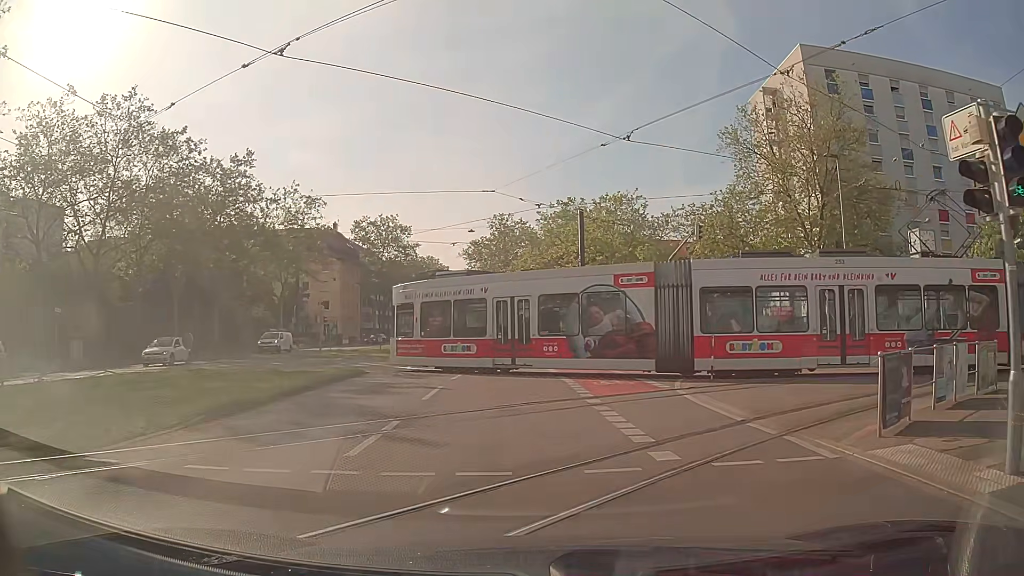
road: secondary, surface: asphalt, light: Day
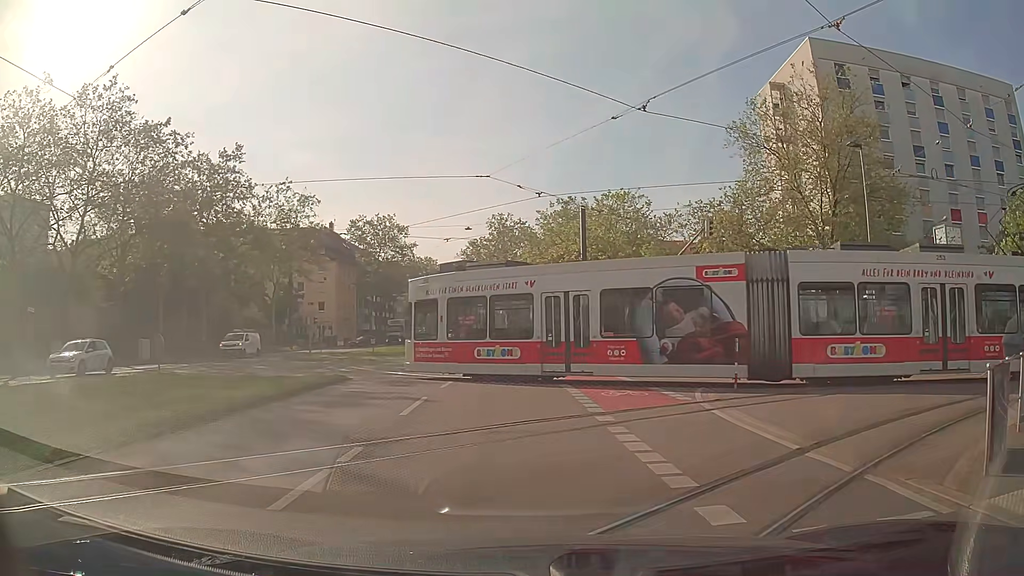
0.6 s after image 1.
(-0.1, +2.2) m; -1°
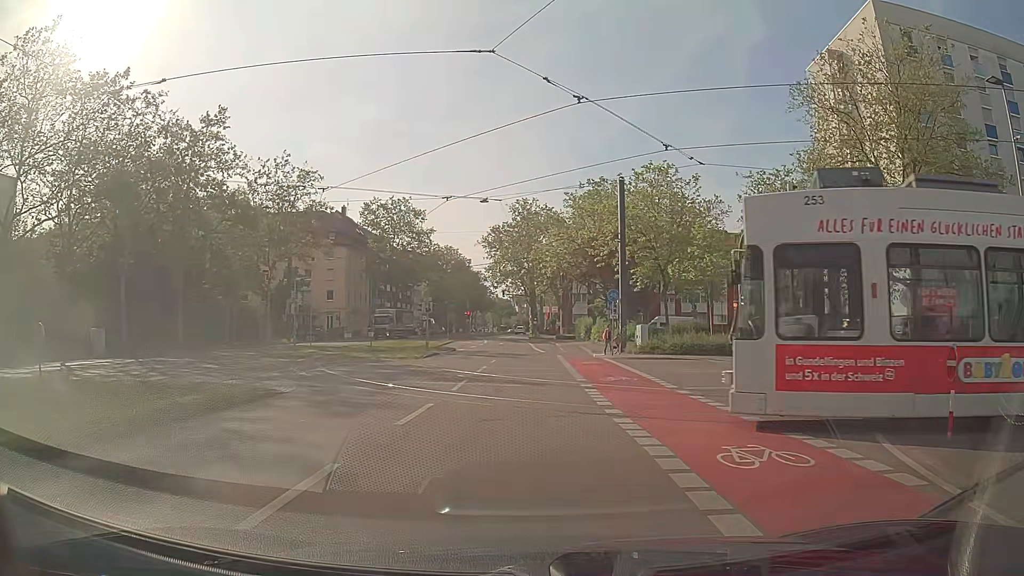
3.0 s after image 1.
(-0.2, +7.9) m; -3°
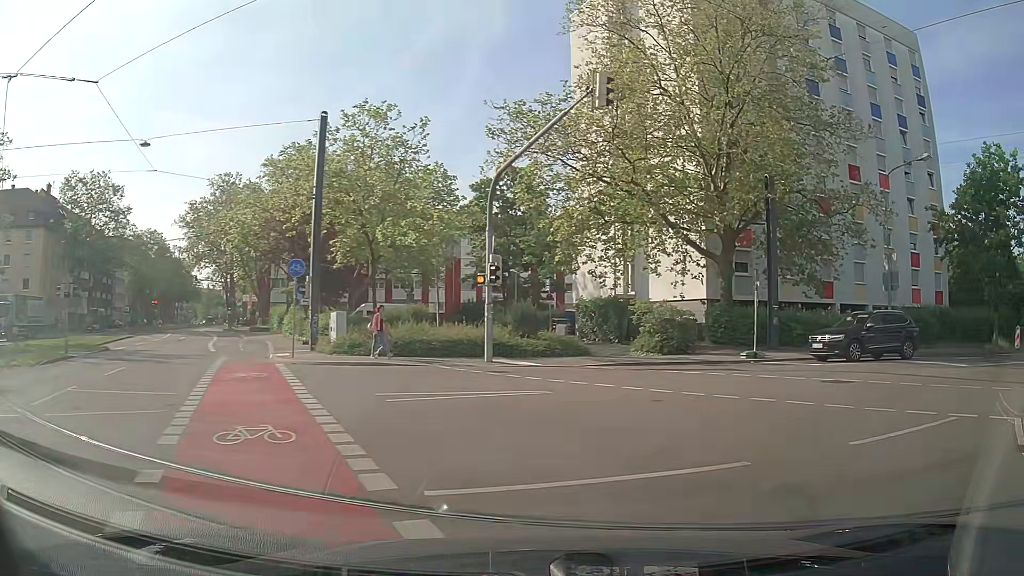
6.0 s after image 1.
(+1.7, +10.9) m; +26°
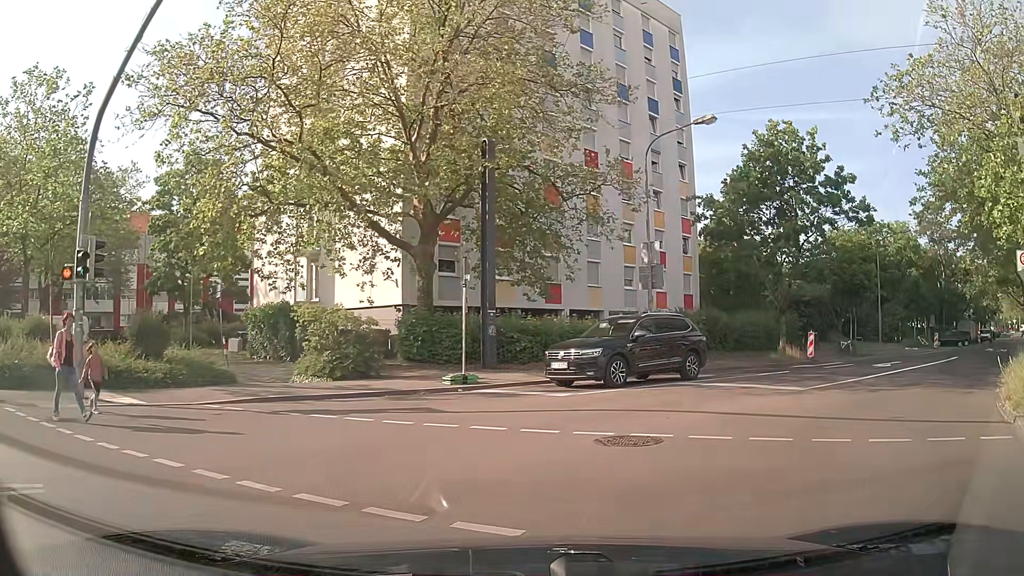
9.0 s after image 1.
(+1.4, +6.5) m; +22°
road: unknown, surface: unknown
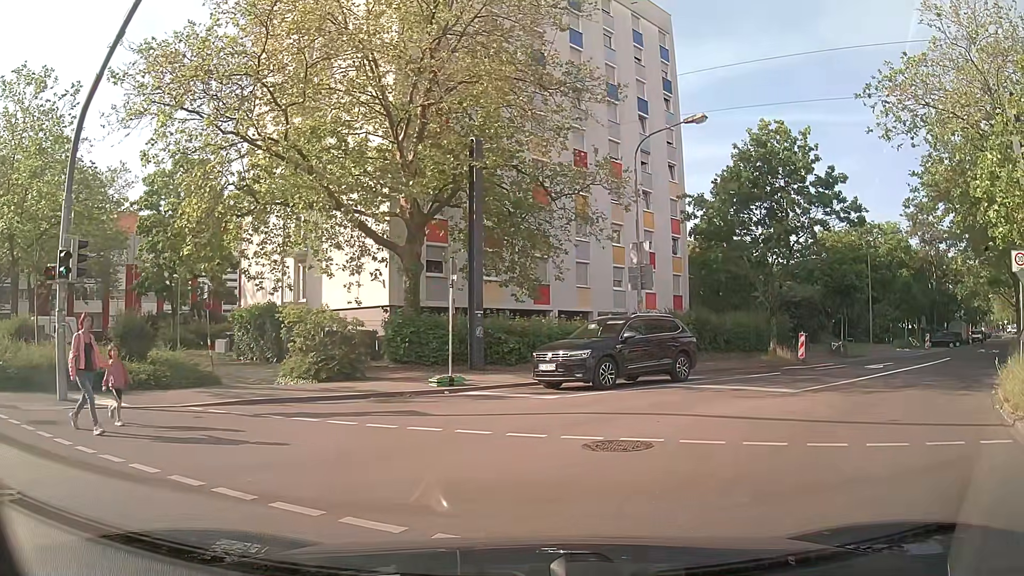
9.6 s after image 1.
(0.0, +0.2) m; 0°
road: tertiary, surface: asphalt
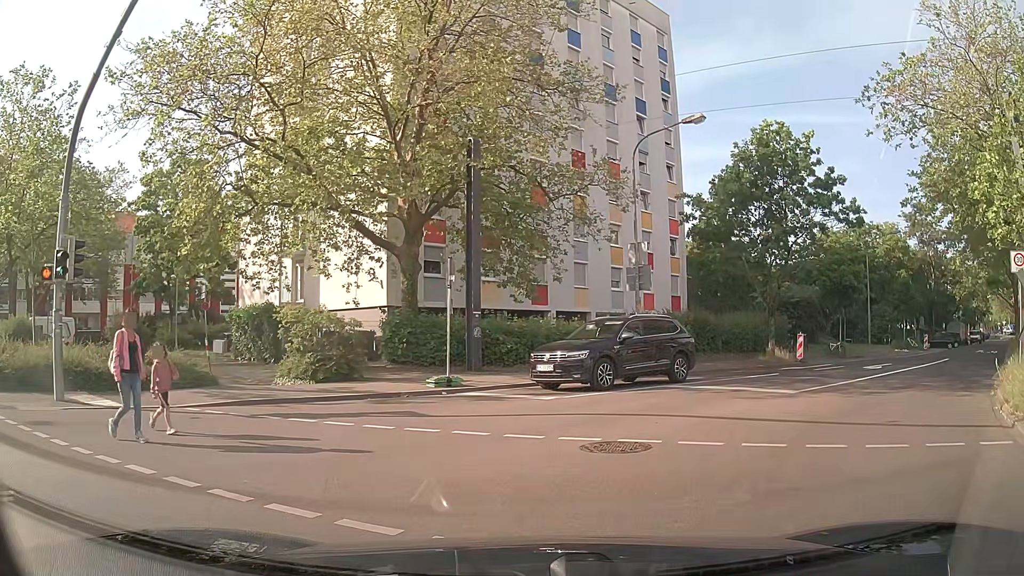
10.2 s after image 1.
(0.0, +0.1) m; 0°
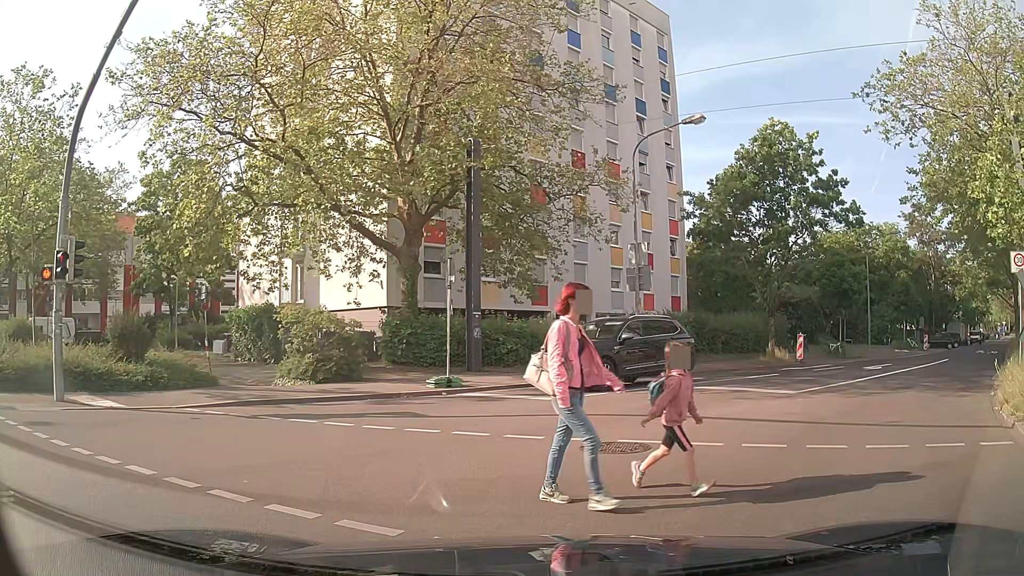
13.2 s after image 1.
(0.0, +0.1) m; 0°
(+4, +9) (+11, +16) (+18, +23) (+26, +30) (+33, +37) (+40, +44) (+47, +51) (+54, +57) (+61, +65) (+69, +72) m
